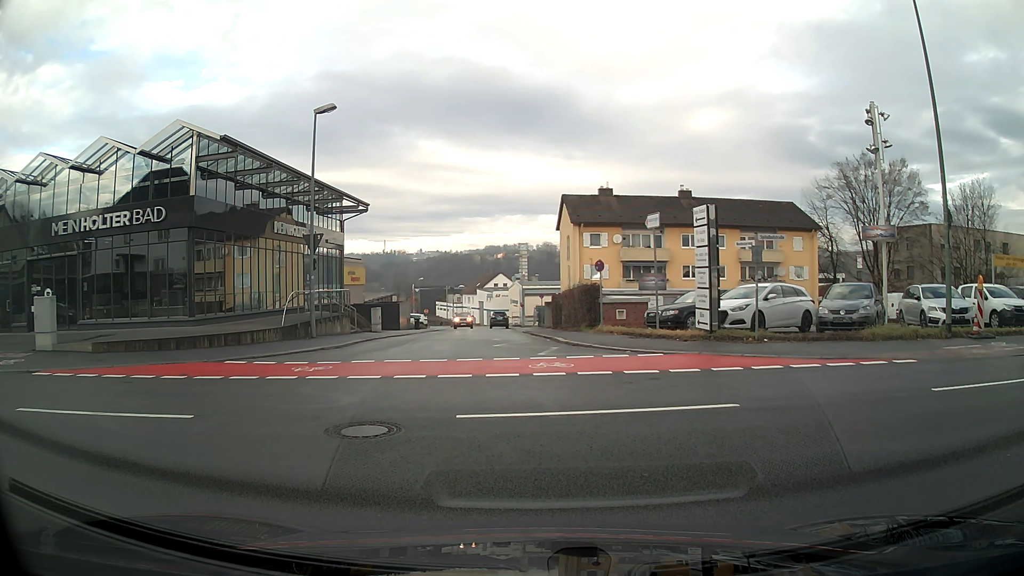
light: Day
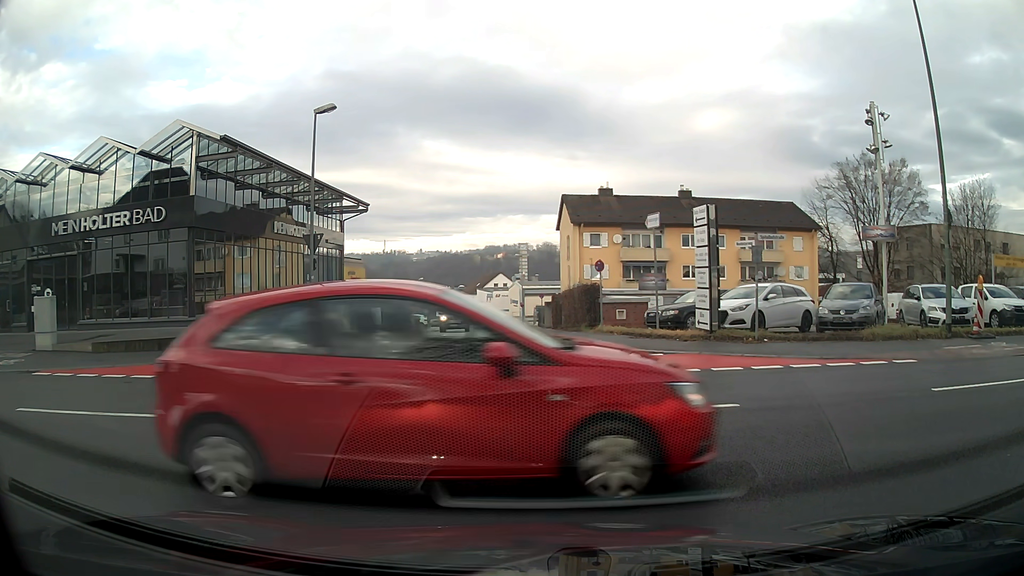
(0.0, 0.0) m; 0°
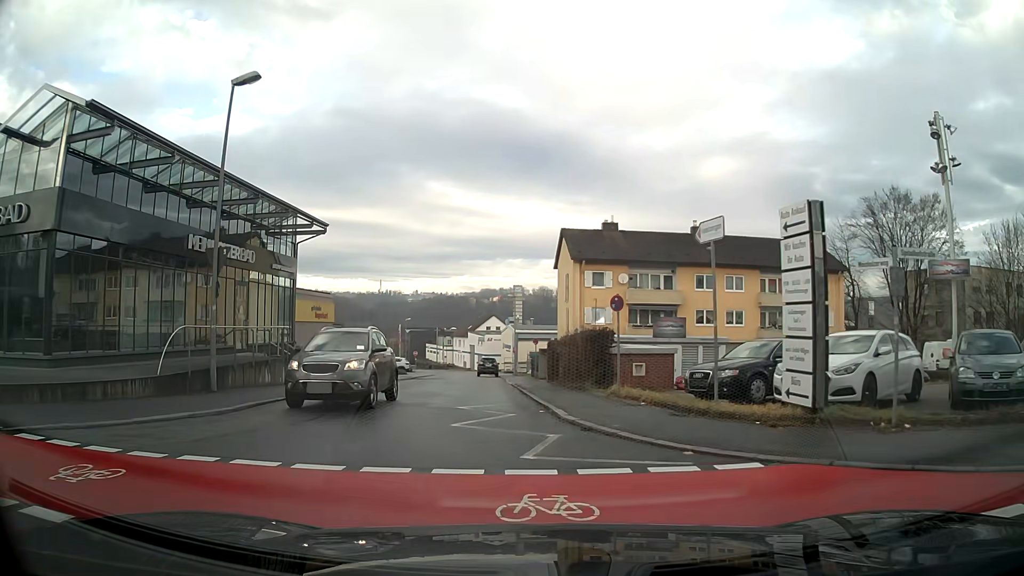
(+0.1, +7.4) m; -1°
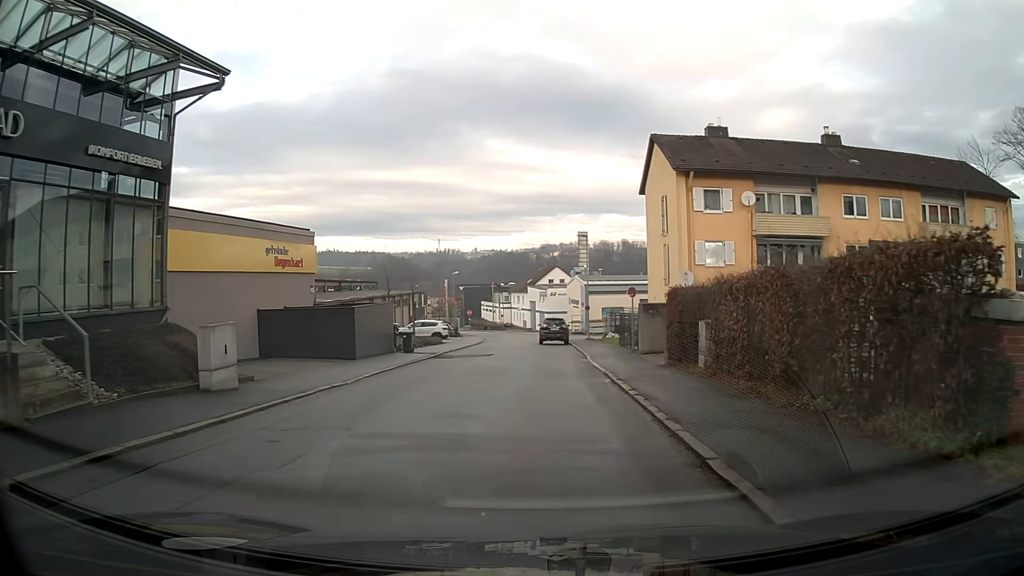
(-0.8, +16.5) m; -3°
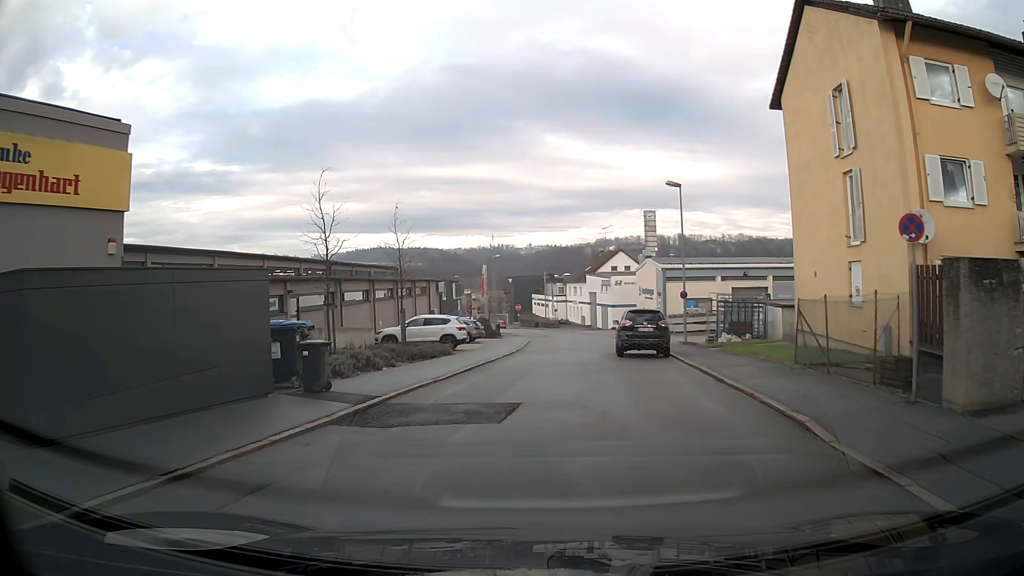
(-0.8, +18.2) m; -5°
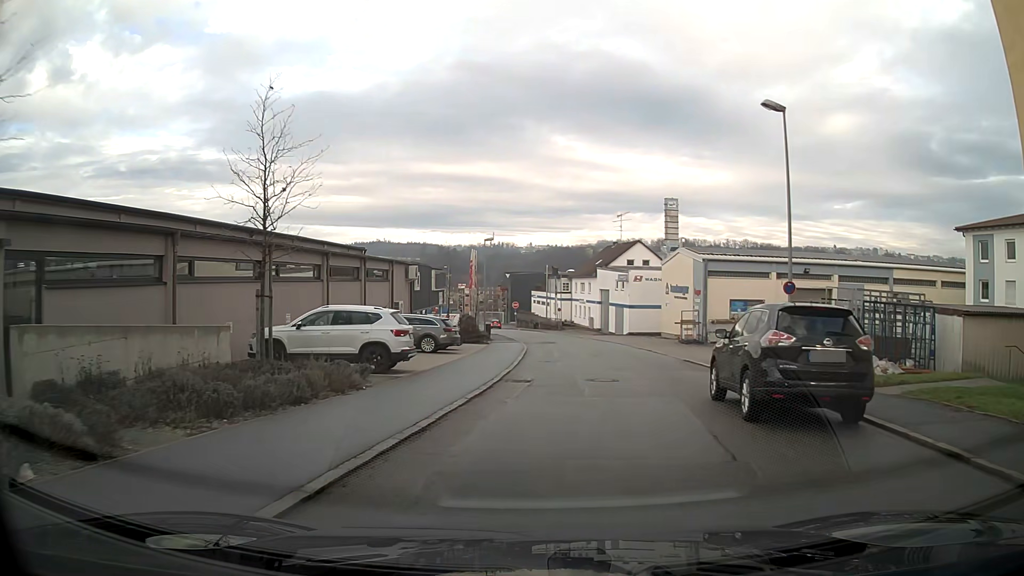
(0.0, +14.2) m; +1°
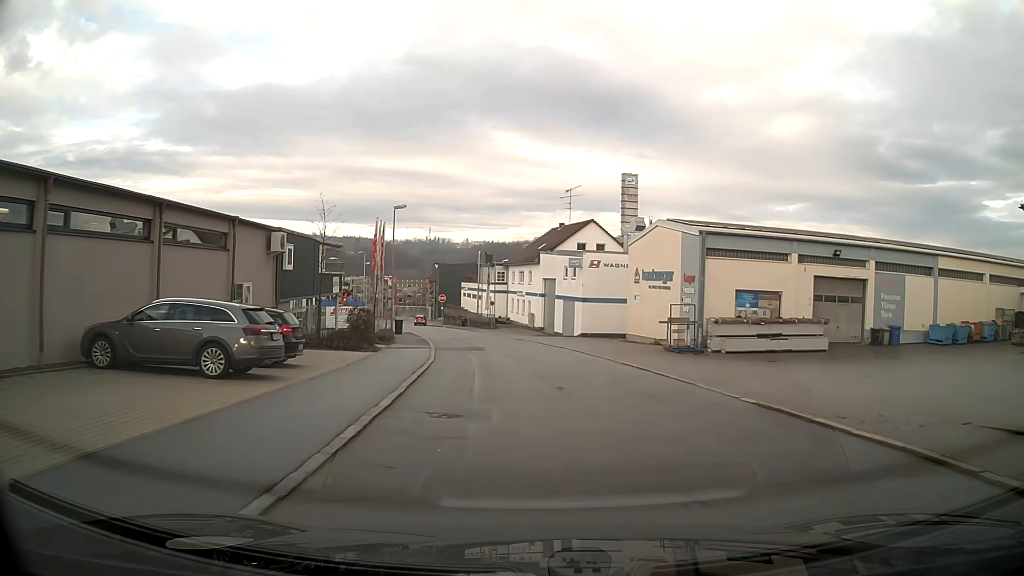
(+0.7, +14.2) m; +6°
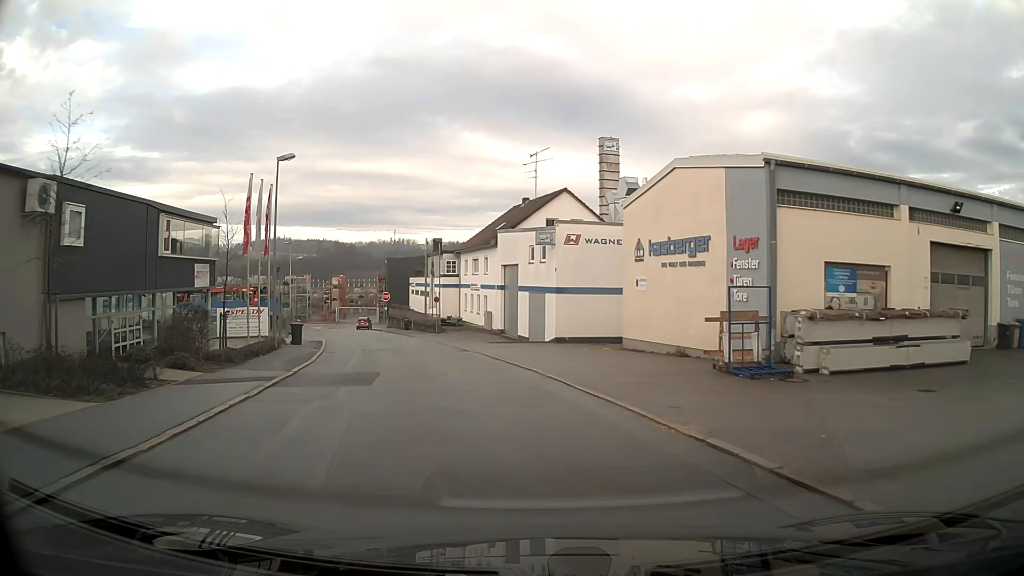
(+0.4, +14.3) m; +1°
